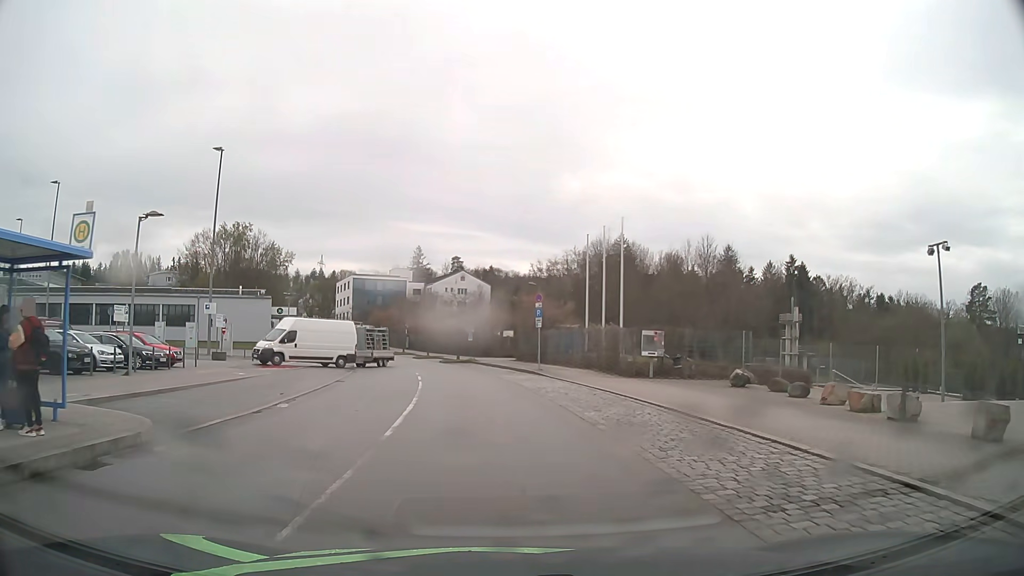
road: residential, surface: asphalt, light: Day
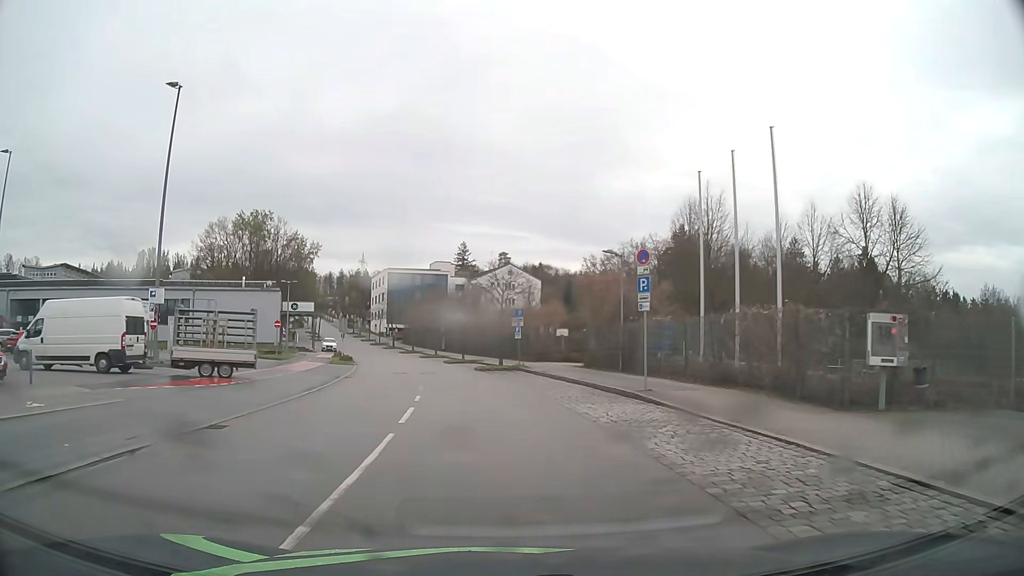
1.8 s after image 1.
(-0.5, +15.3) m; -3°
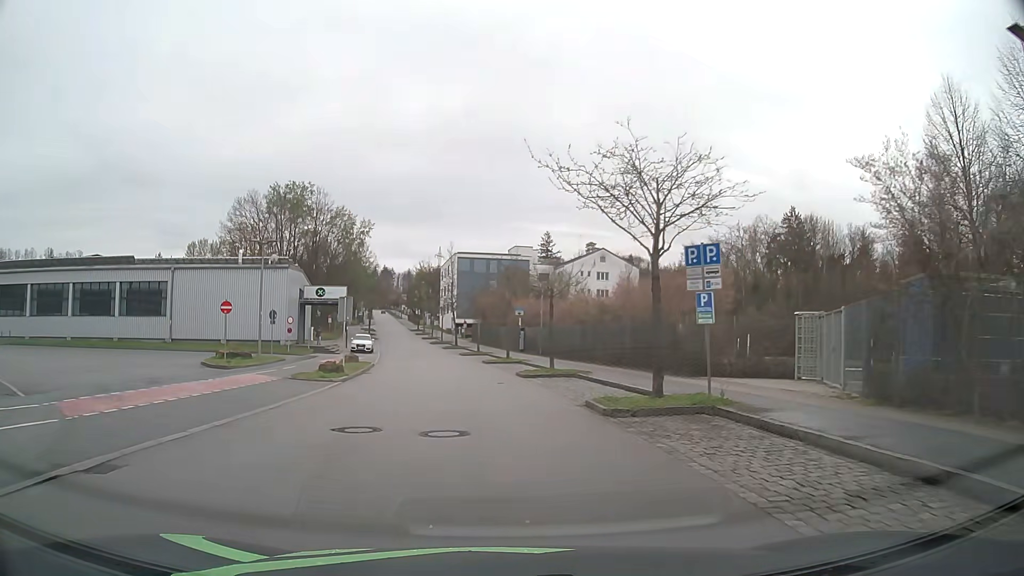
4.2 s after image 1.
(-1.5, +22.9) m; -7°
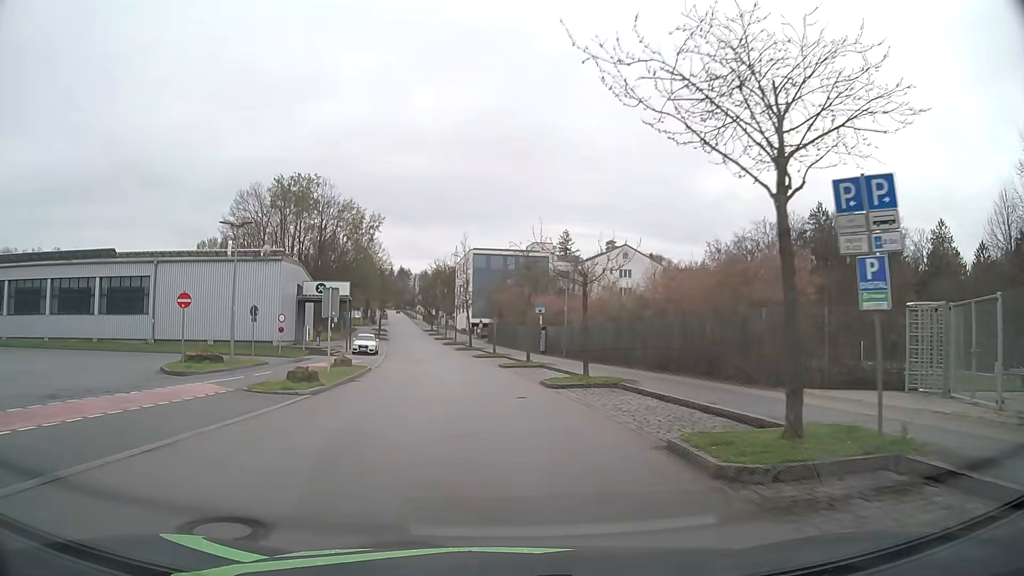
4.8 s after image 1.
(-0.1, +5.9) m; -1°
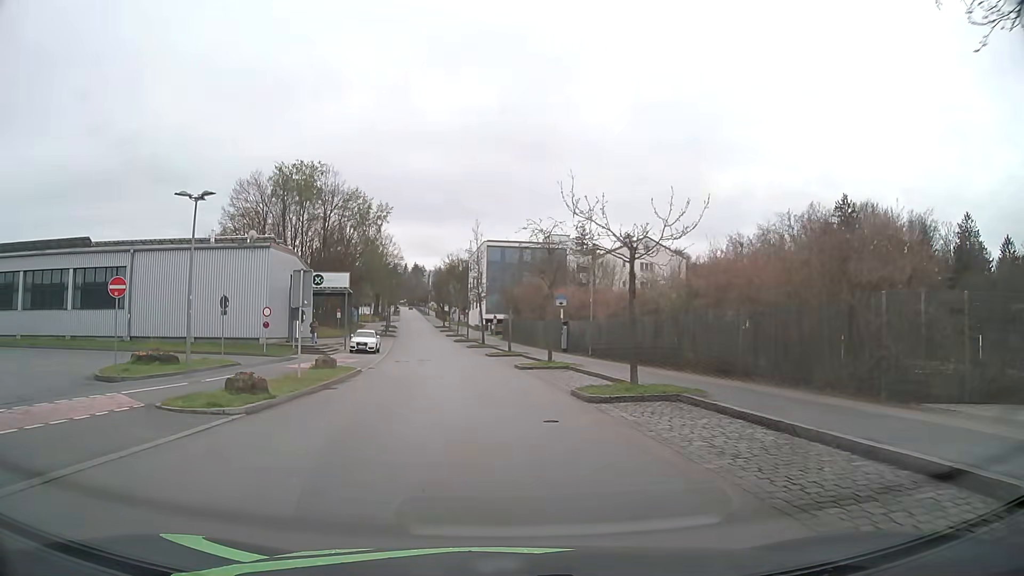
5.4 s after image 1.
(-0.1, +5.7) m; -1°
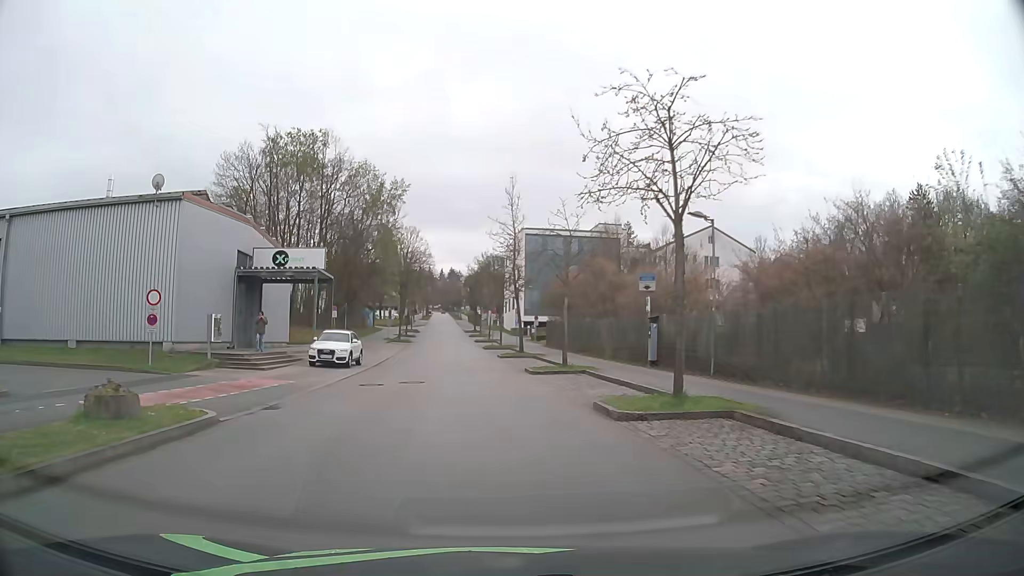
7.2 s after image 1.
(-0.6, +17.3) m; -4°
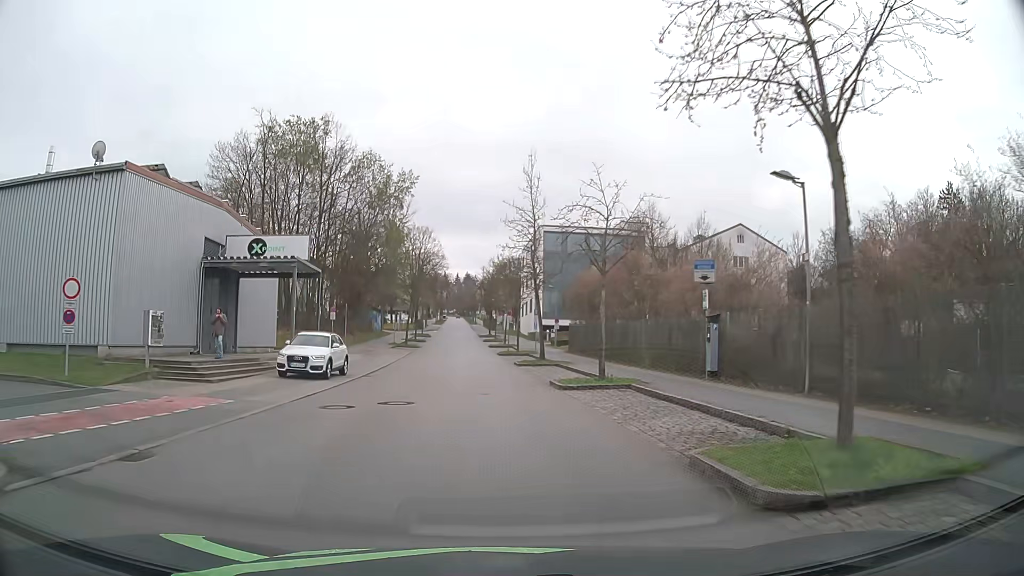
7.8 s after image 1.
(-0.1, +6.1) m; -1°
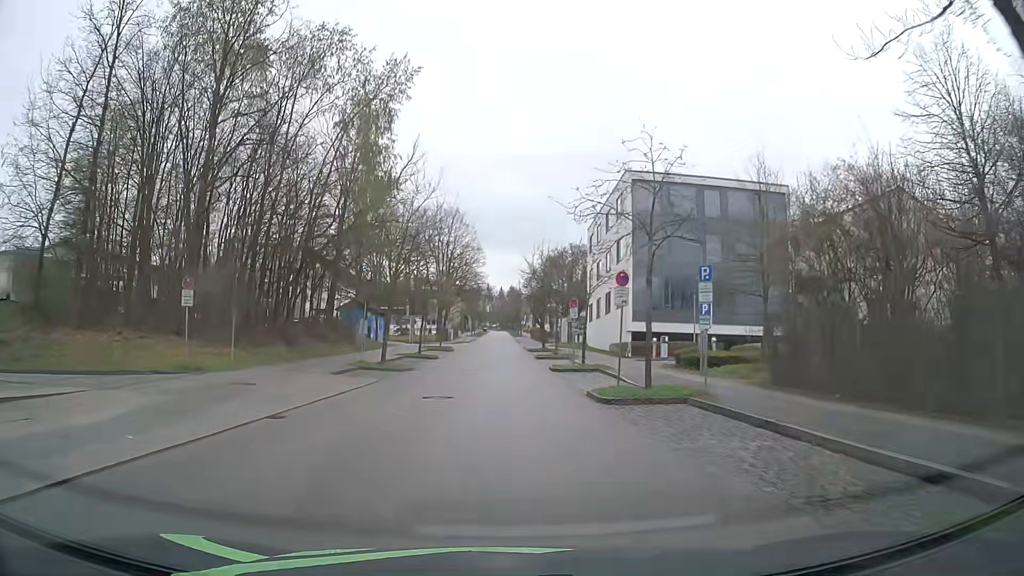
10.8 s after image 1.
(-1.5, +32.0) m; -4°
(0, +10) (0, +20) (0, +30) (0, +40) (0, +50) (0, +60) (-1, +70) (-7, +77) (-17, +78) (-27, +78) m
